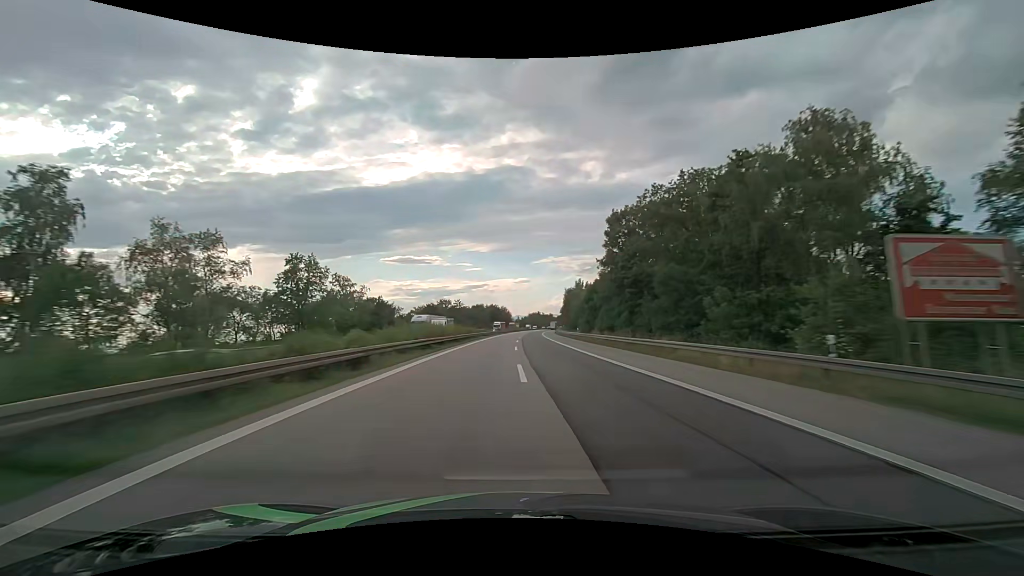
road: motorway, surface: asphalt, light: Day
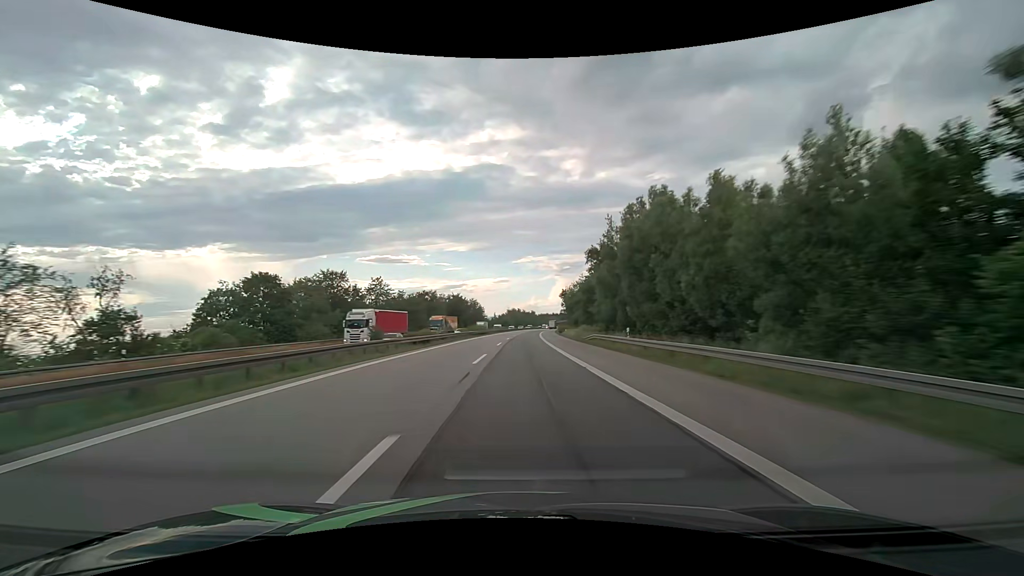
(+2.1, +84.7) m; +2°
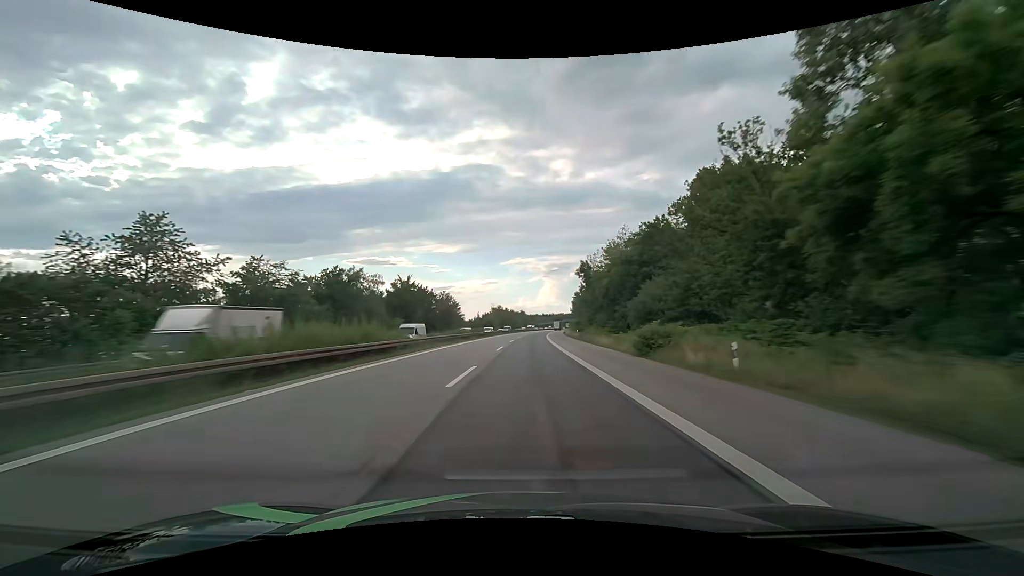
(+0.9, +61.4) m; +2°
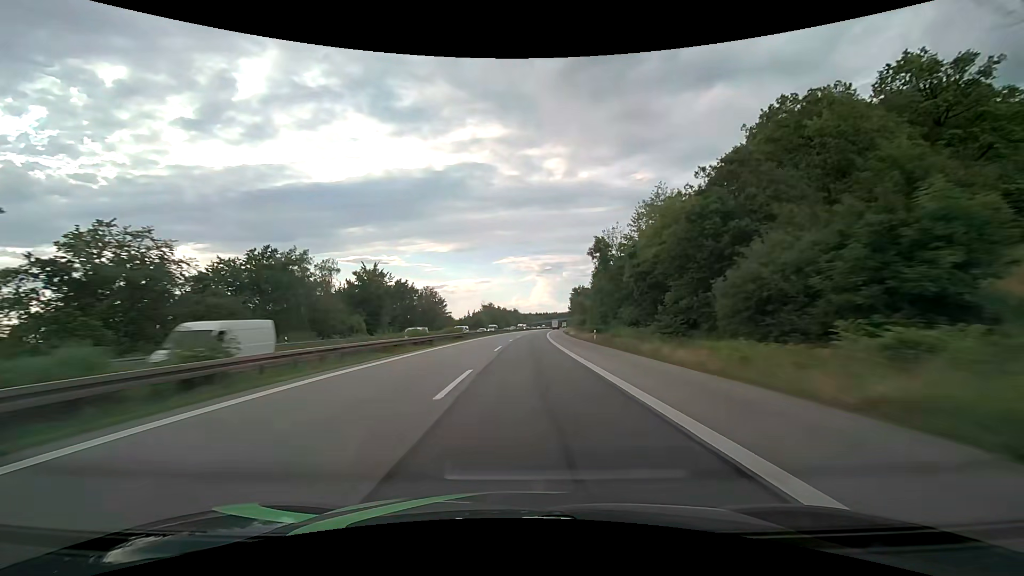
(+0.1, +20.0) m; +1°
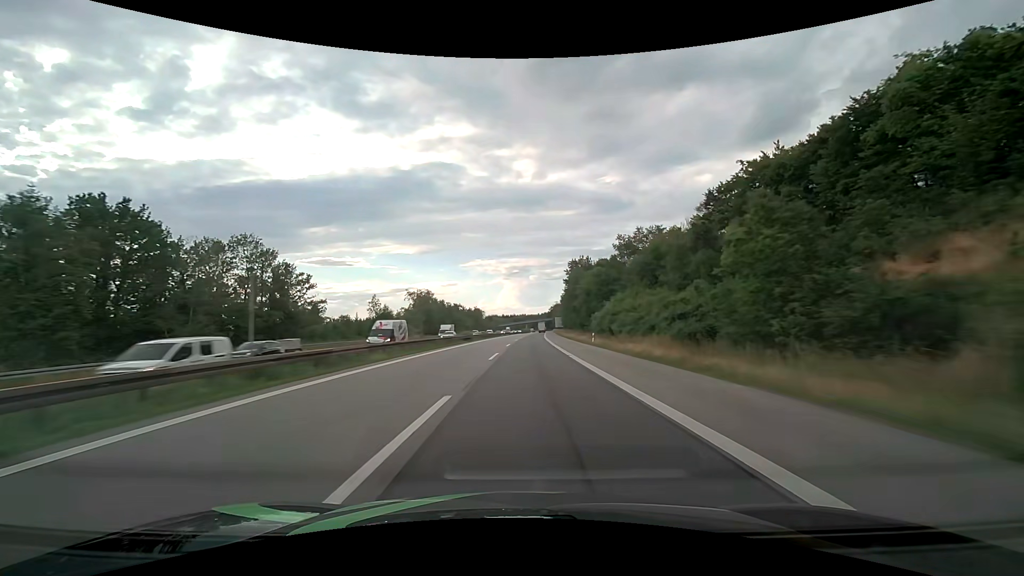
(+3.2, +95.9) m; +4°
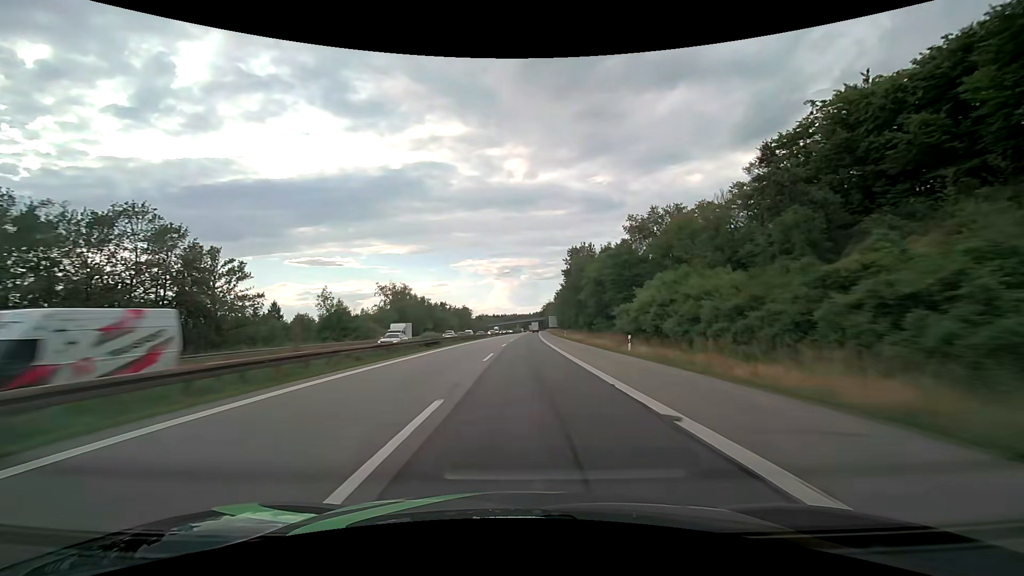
(+0.2, +18.5) m; +1°
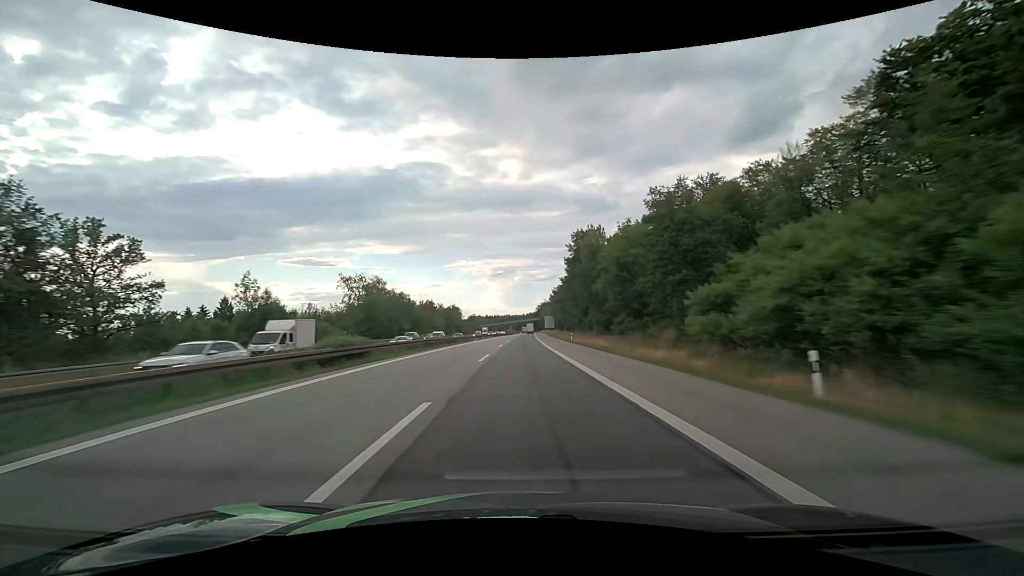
(+0.1, +18.4) m; +1°
